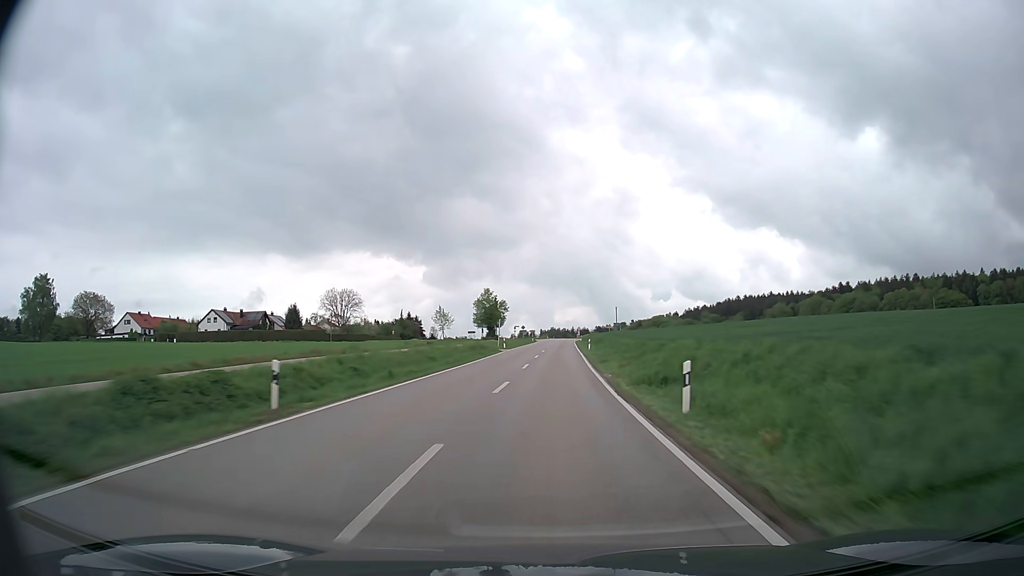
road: secondary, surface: asphalt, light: Day
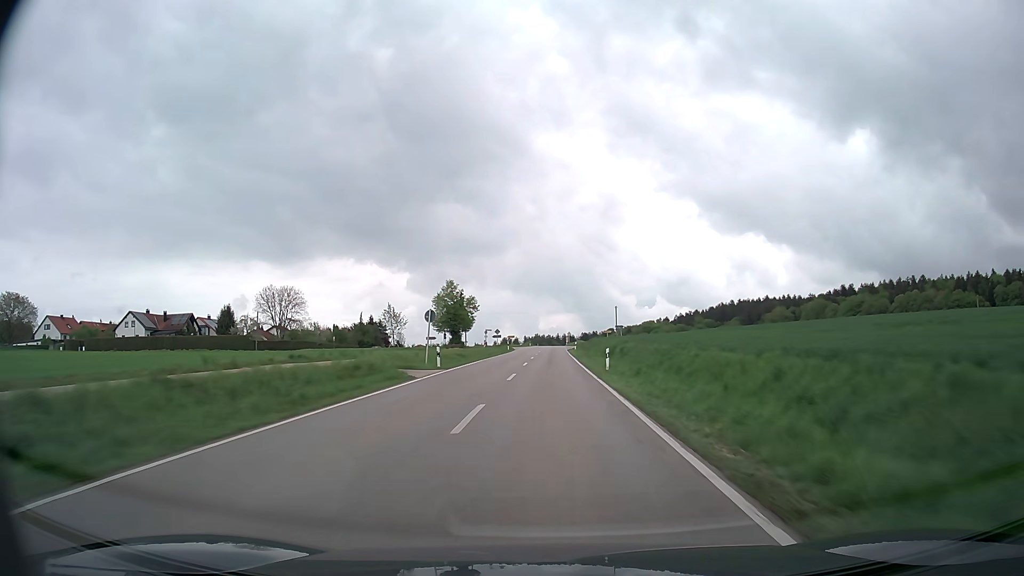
(+0.4, +31.1) m; +1°
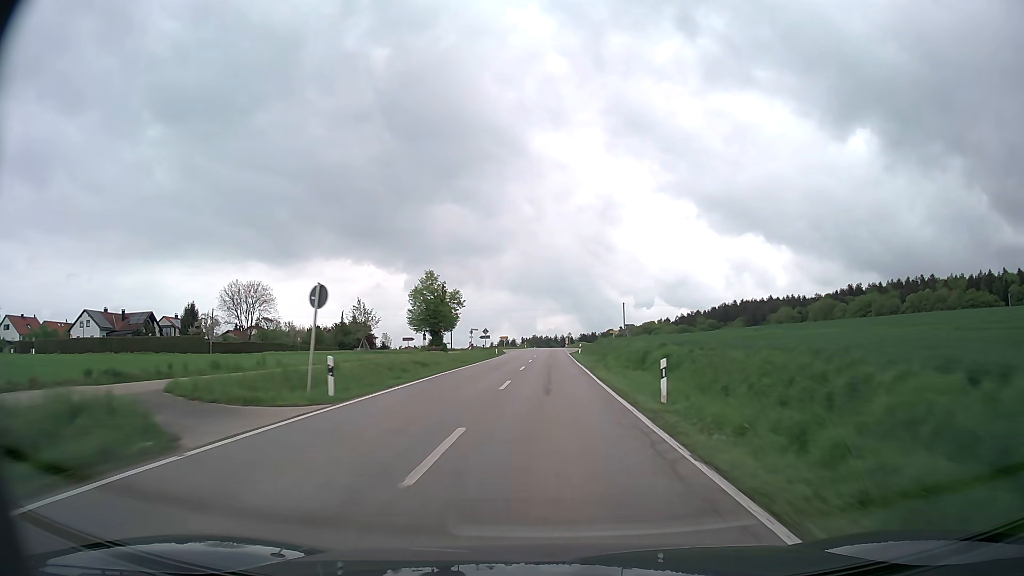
(0.0, +15.6) m; 0°
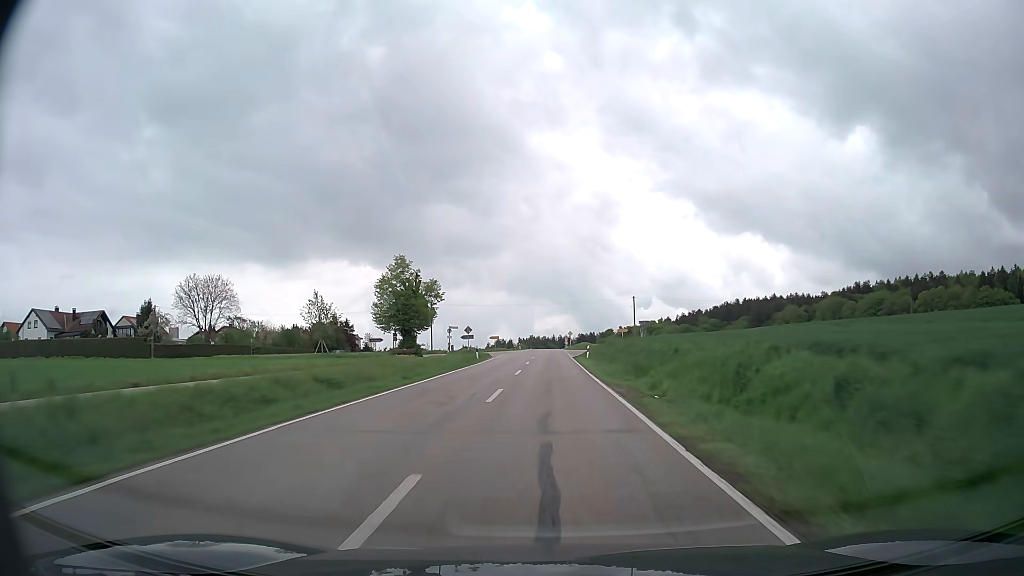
(0.0, +15.7) m; 0°
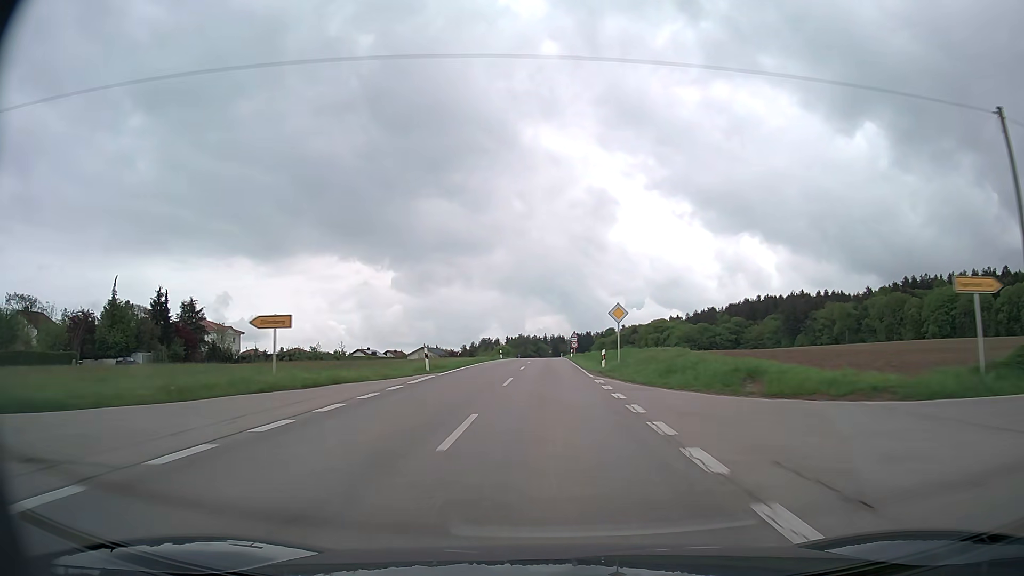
(+0.5, +79.0) m; +1°
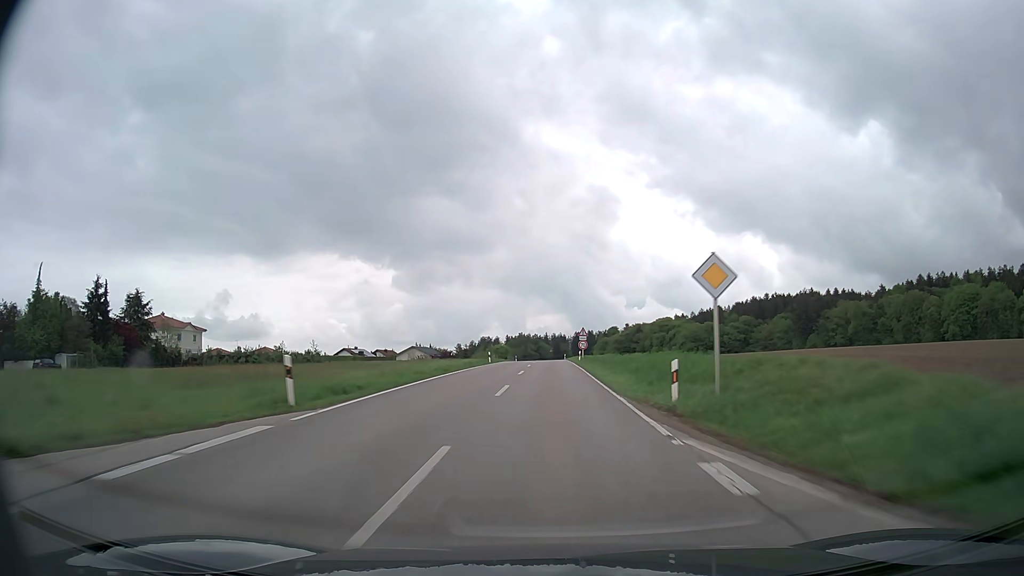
(0.0, +15.9) m; 0°
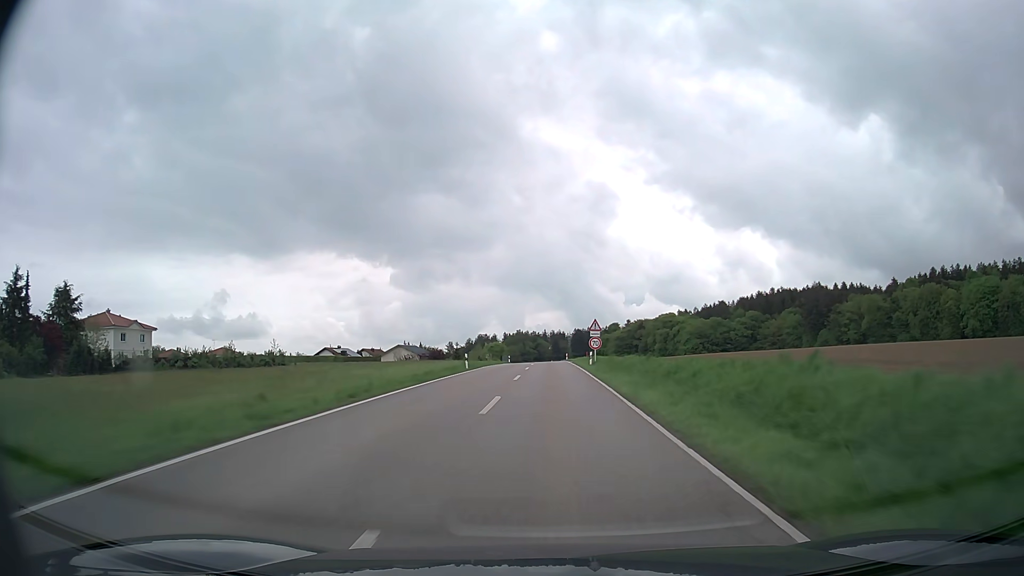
(0.0, +16.0) m; 0°
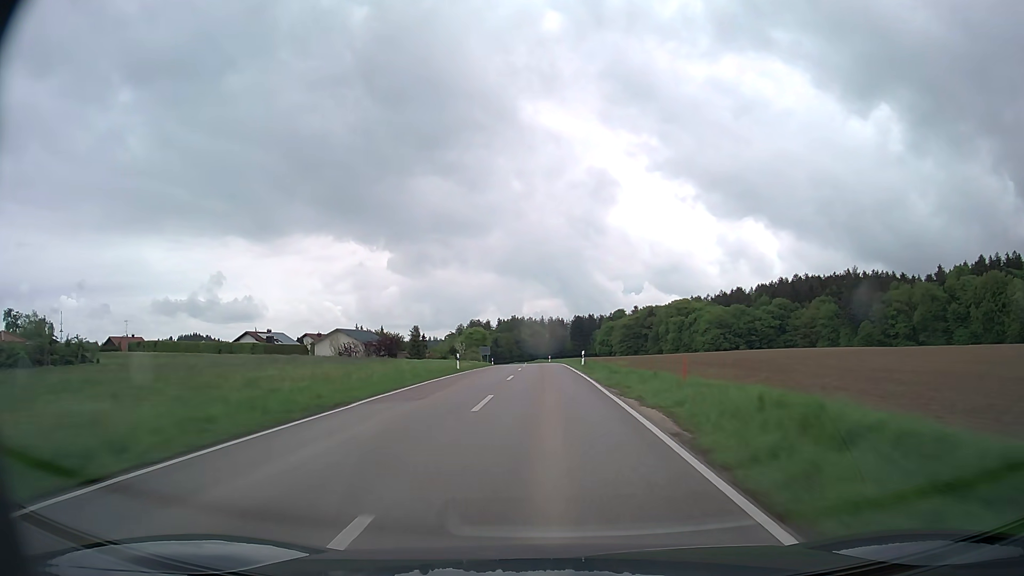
(+0.2, +48.2) m; 0°
(0, +10) (0, +20) (0, +30) (0, +40) (-1, +50) (-1, +60) (-1, +70) (-2, +80) (-2, +90) (-3, +100) m
